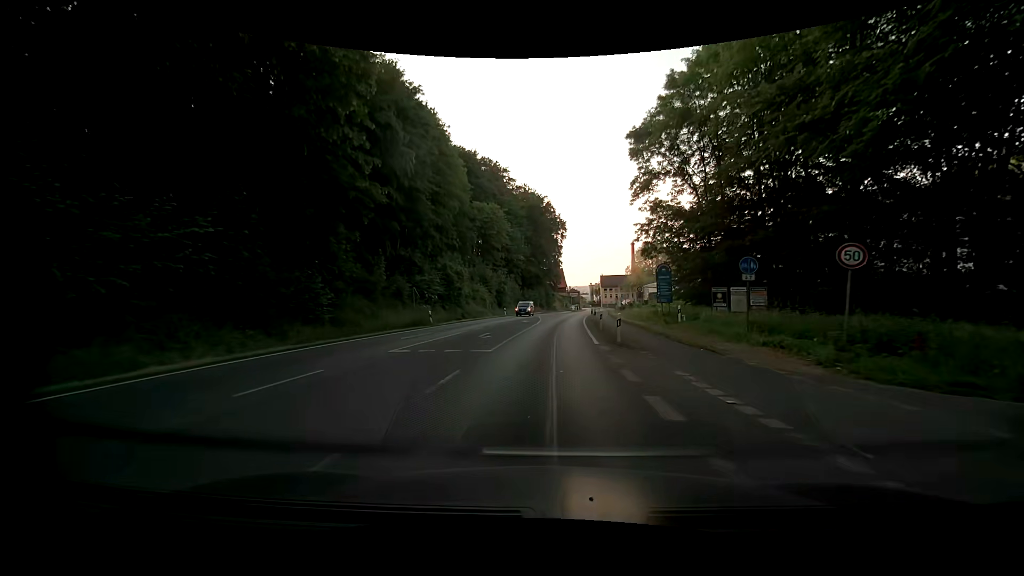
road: primary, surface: asphalt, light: Day
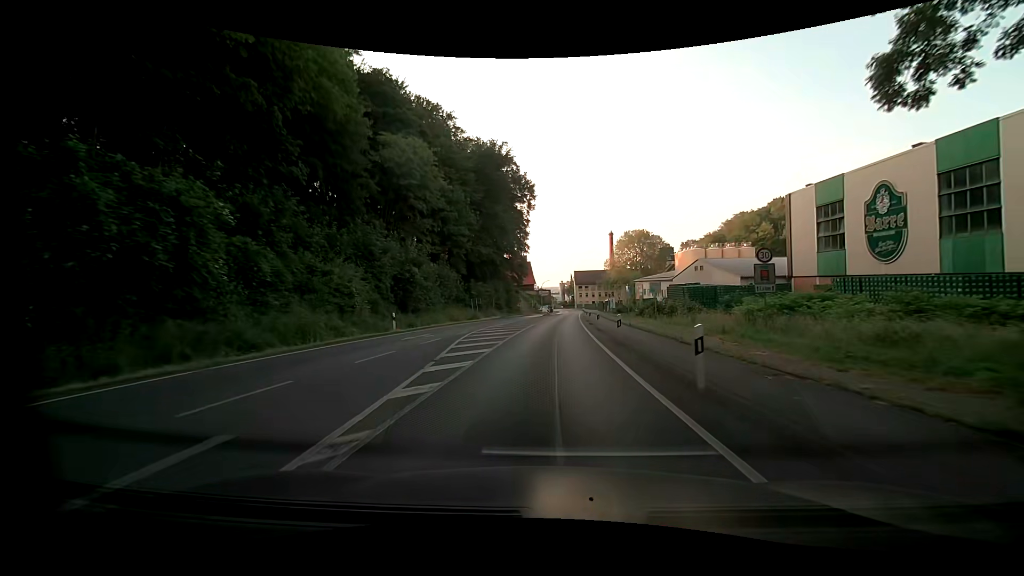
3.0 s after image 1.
(+1.4, +39.5) m; +3°
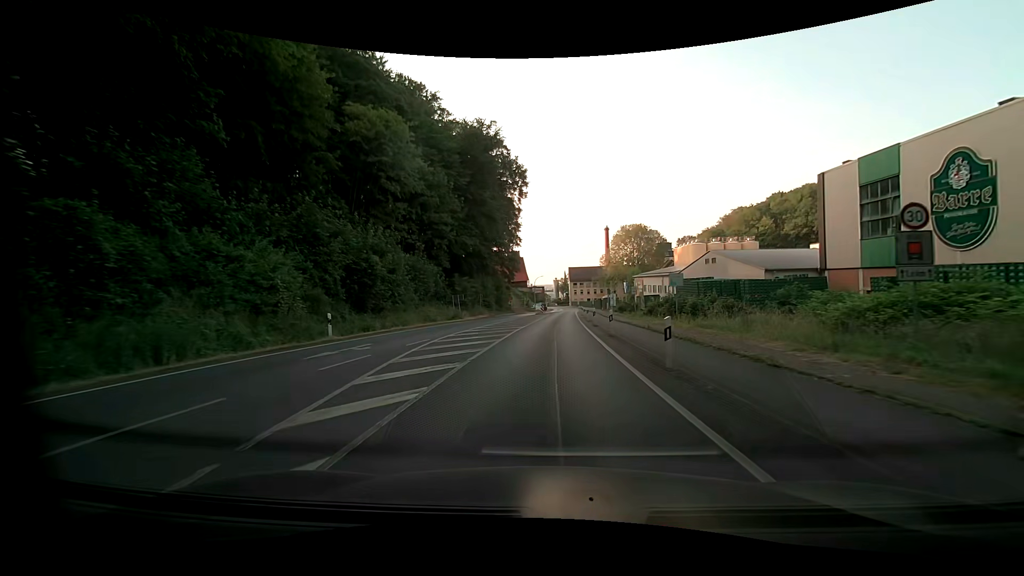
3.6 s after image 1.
(+0.1, +7.9) m; +1°
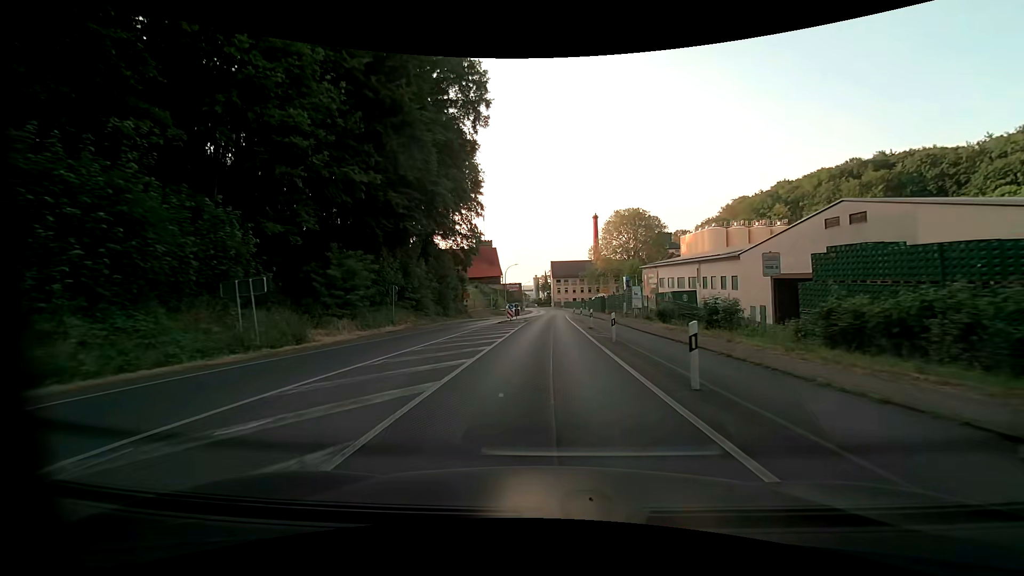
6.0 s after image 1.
(+0.5, +32.4) m; +2°
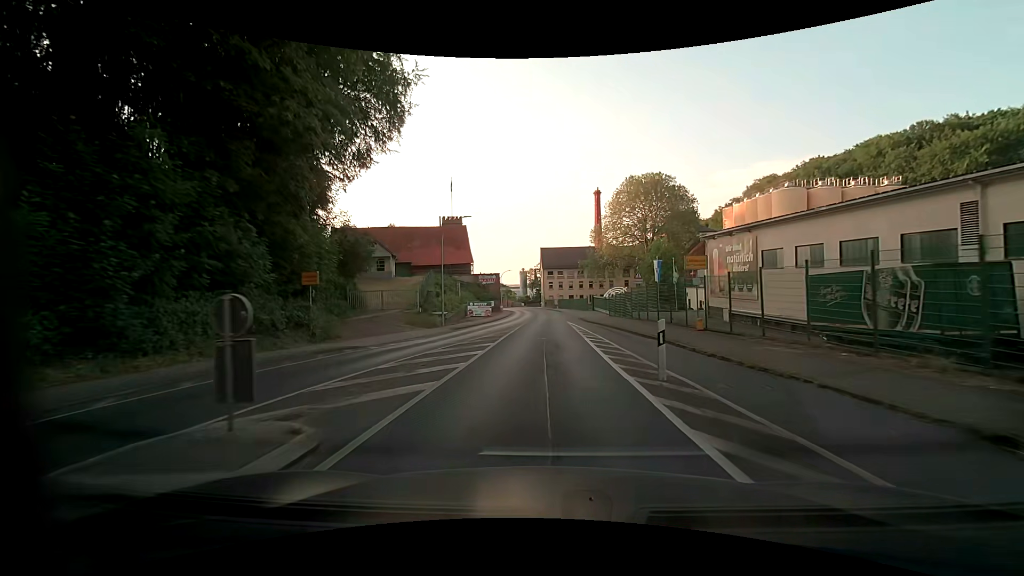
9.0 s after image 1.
(+0.6, +39.1) m; +1°
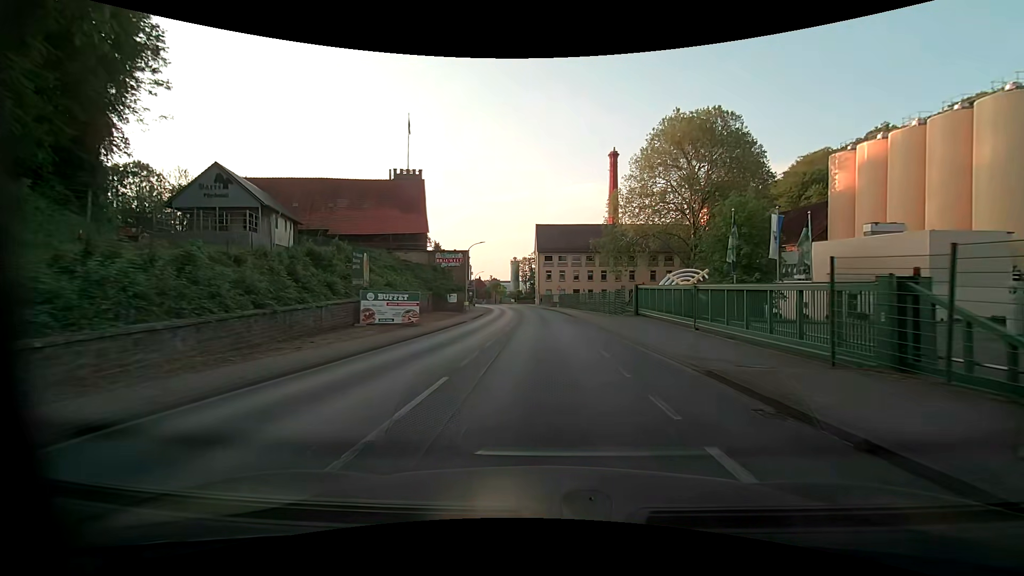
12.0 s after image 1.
(+0.2, +35.9) m; +1°
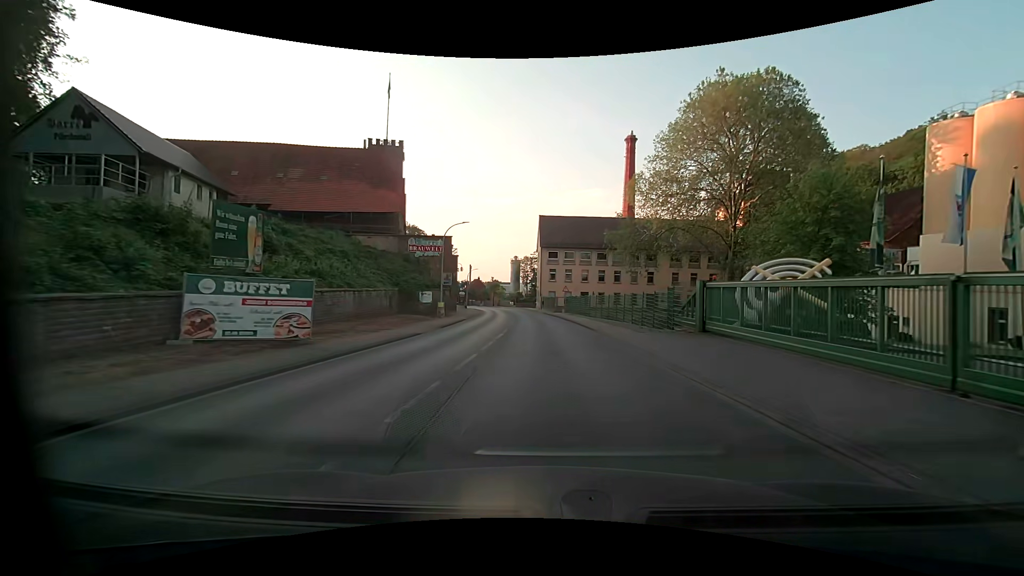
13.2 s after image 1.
(-0.1, +13.9) m; 0°
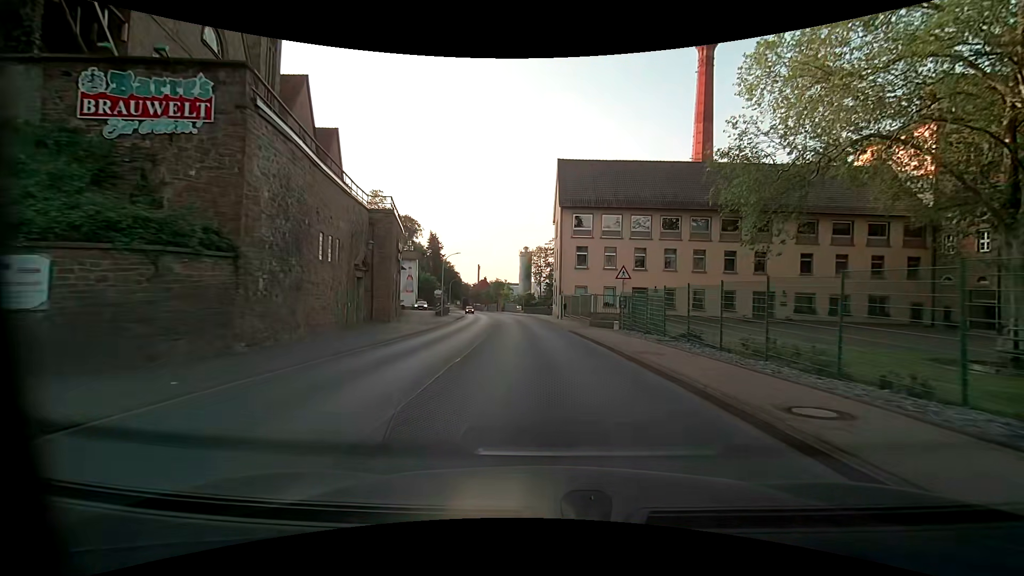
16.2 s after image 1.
(-0.5, +35.5) m; -2°
(0, +10) (0, +20) (-1, +30) (-2, +40) (-3, +50) (-4, +60) (-5, +70) (-7, +80) (-9, +89) (-11, +99) m
